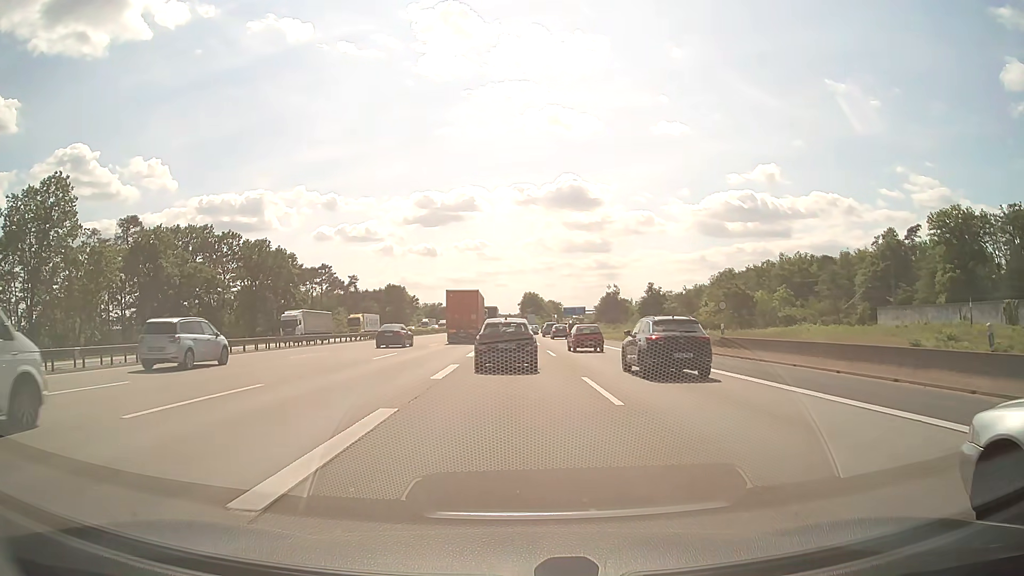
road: motorway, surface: asphalt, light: Day
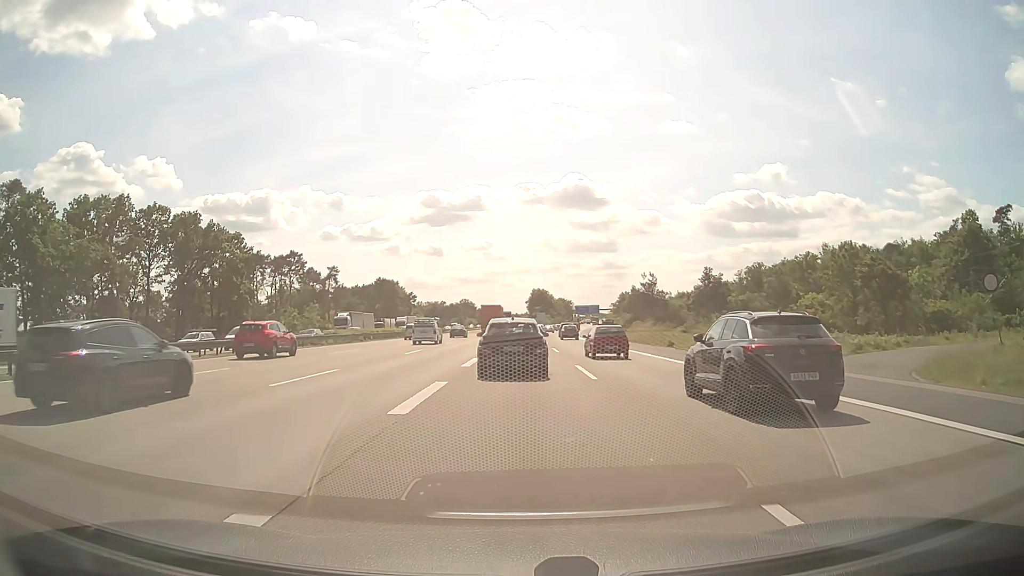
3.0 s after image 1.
(-0.2, +30.8) m; -1°
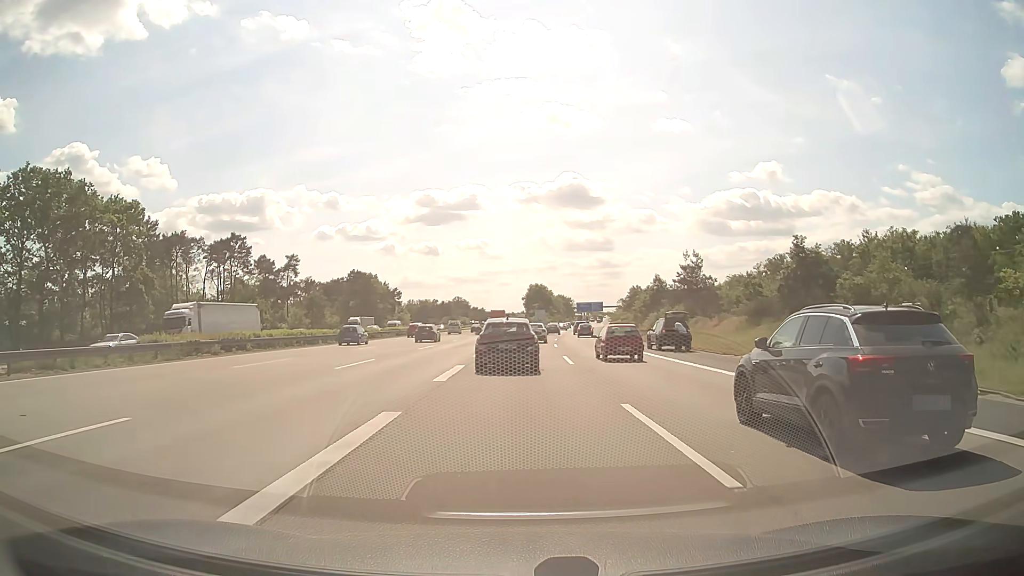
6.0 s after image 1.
(+0.3, +30.0) m; +1°
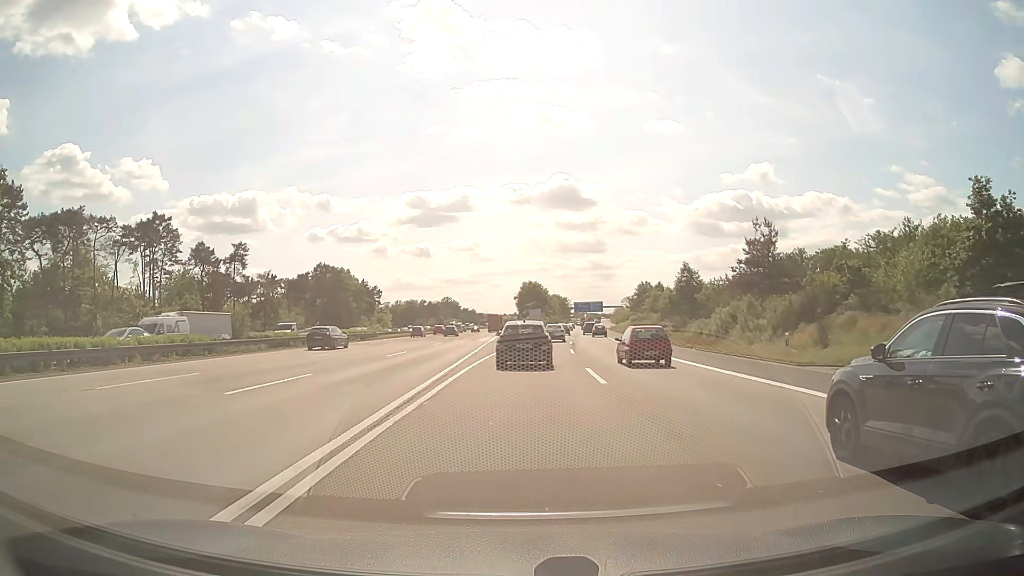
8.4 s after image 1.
(+0.1, +26.1) m; 0°
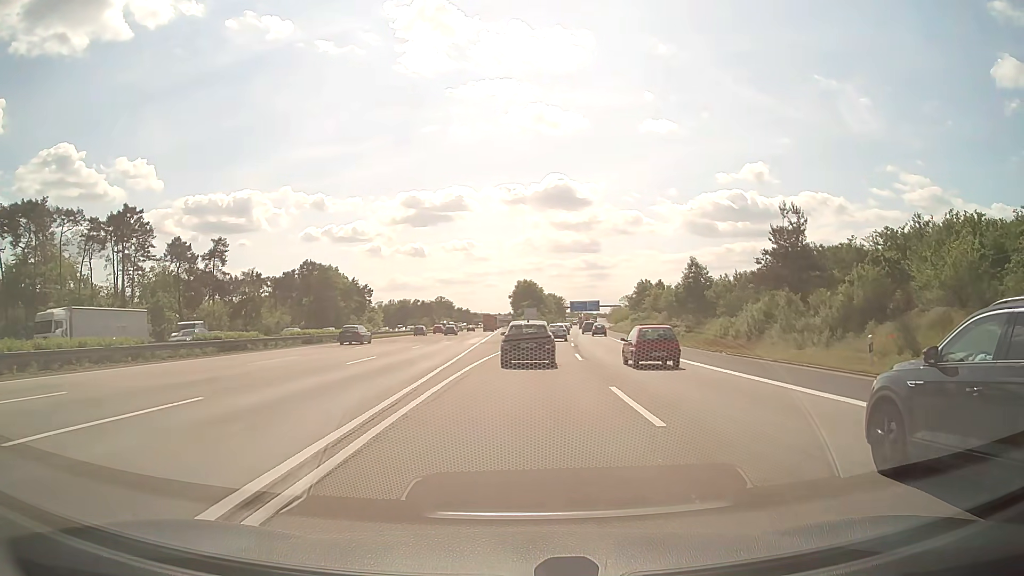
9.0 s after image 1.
(0.0, +7.0) m; 0°
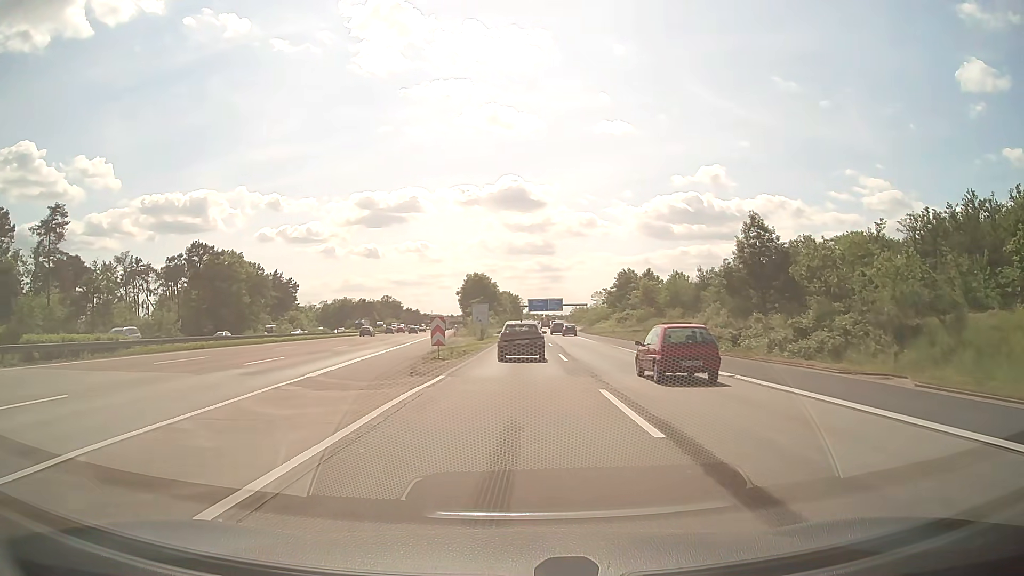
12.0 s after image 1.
(+1.4, +37.8) m; +4°
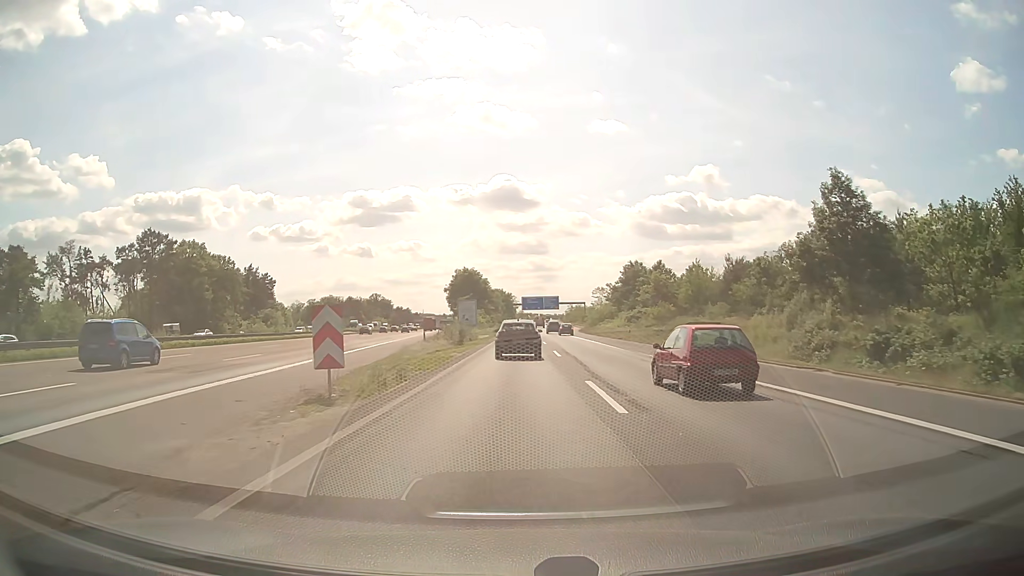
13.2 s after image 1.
(+0.1, +15.6) m; 0°
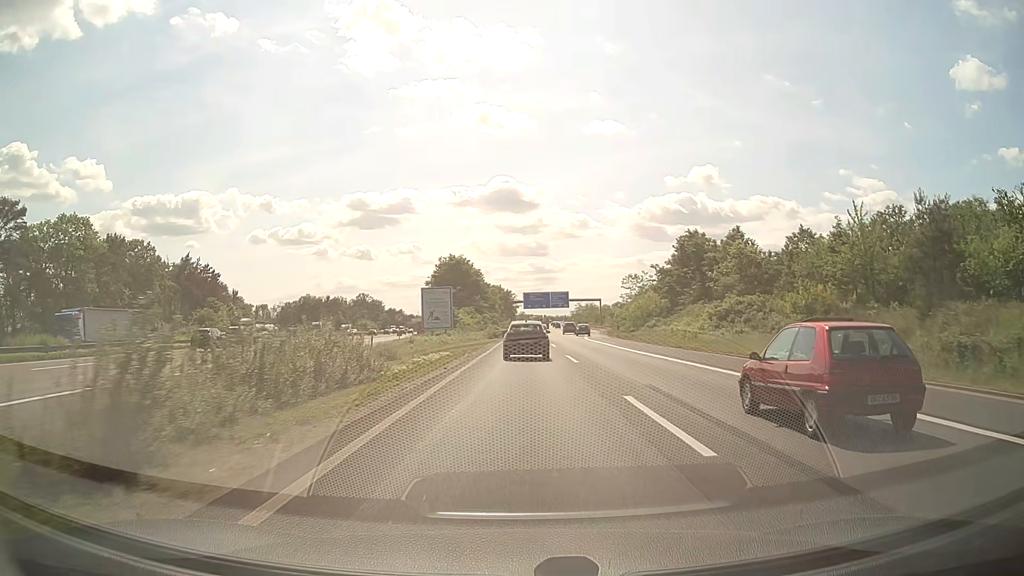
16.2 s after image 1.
(+0.1, +40.2) m; 0°
(0, +10) (0, +20) (0, +30) (0, +40) (0, +50) (+1, +60) (+1, +70) (+1, +80) (+1, +90) (+2, +100) m
